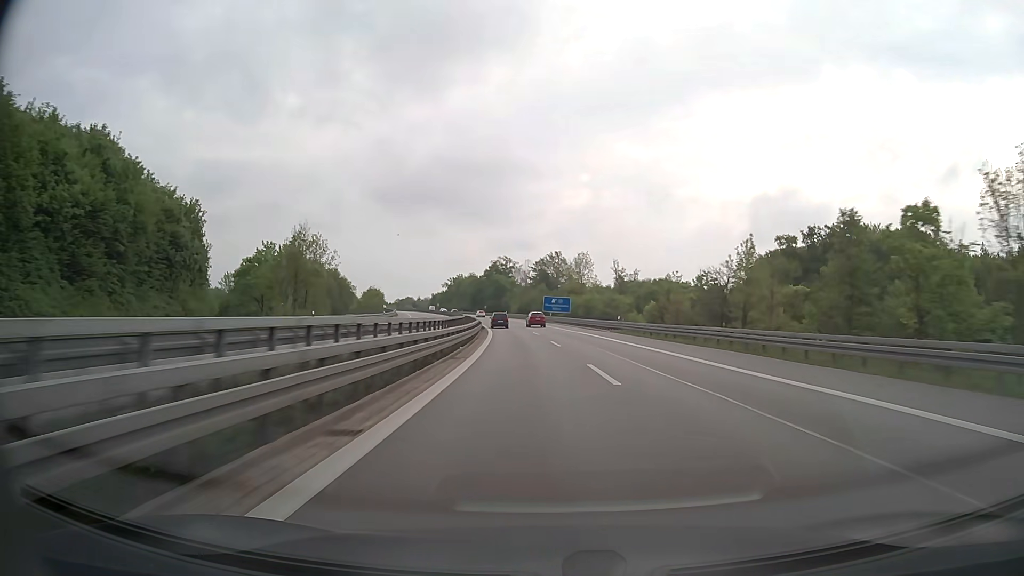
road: motorway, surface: asphalt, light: Day
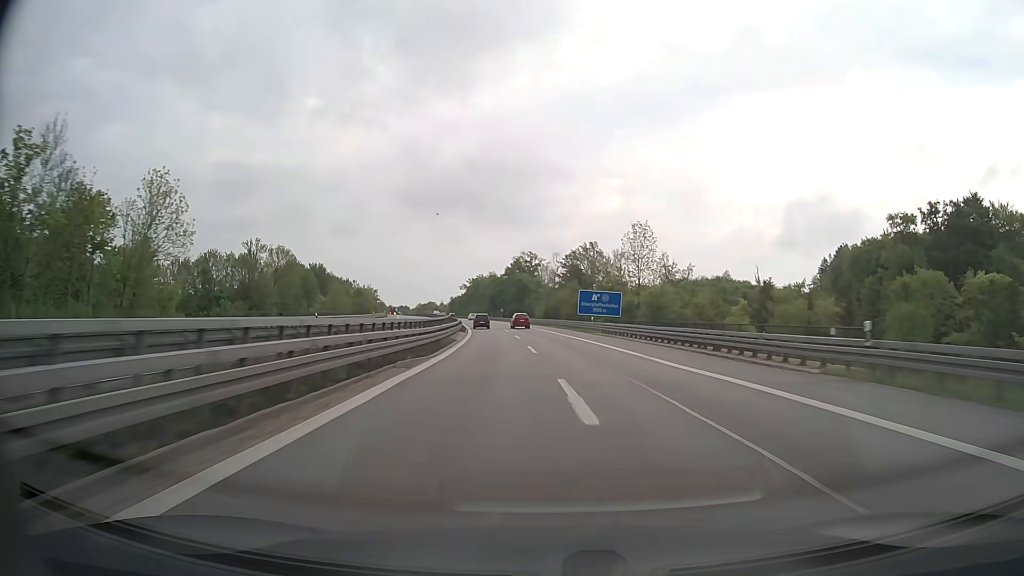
(-0.7, +40.9) m; -2°
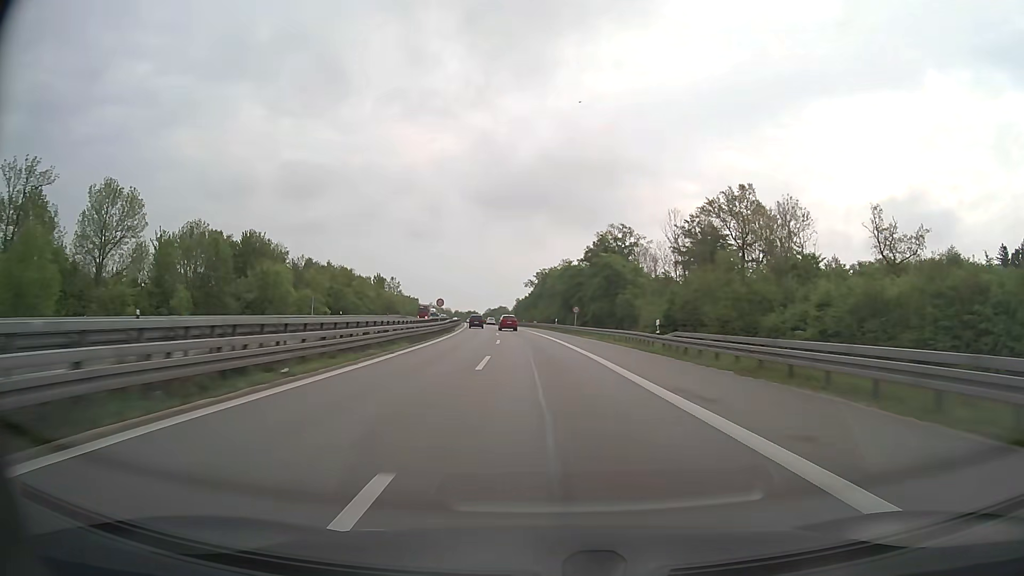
(-4.8, +80.8) m; -7°
(0, +10) (0, +20) (-1, +30) (-1, +40) (-2, +50) (-2, +60) (-3, +70) (-4, +80) (-5, +90) (-6, +100) m
